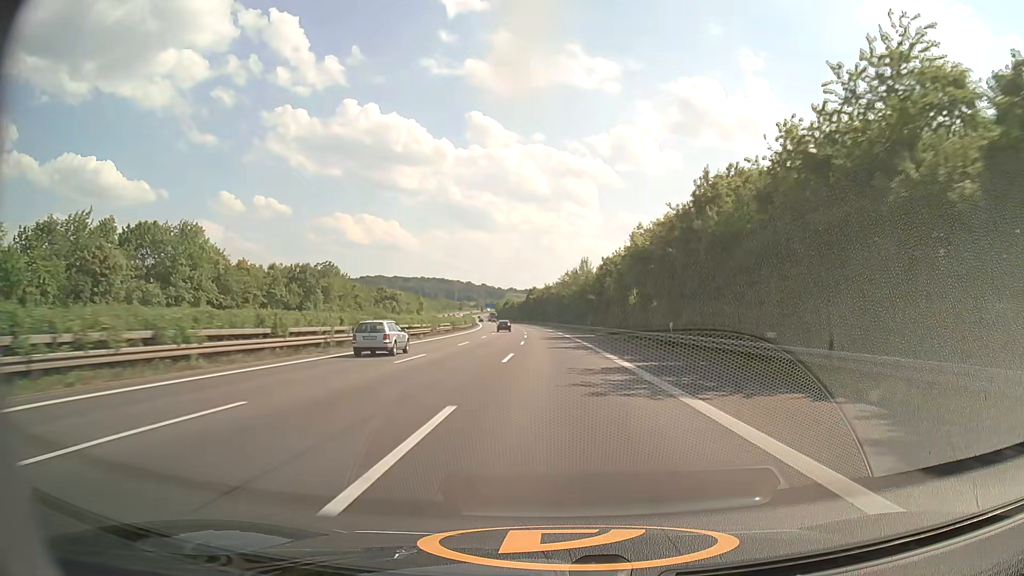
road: motorway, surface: asphalt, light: Day
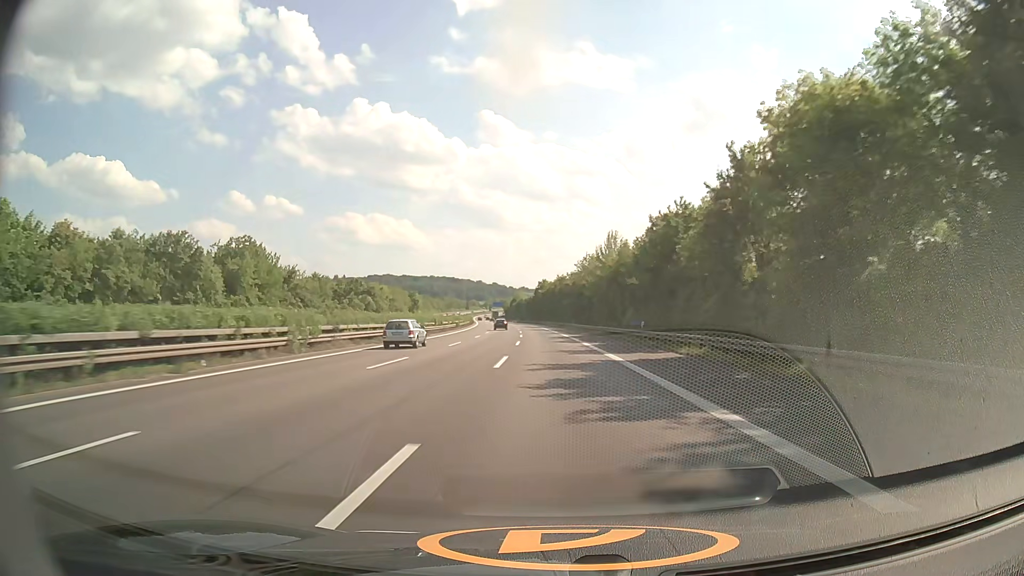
(-0.3, +39.0) m; -1°
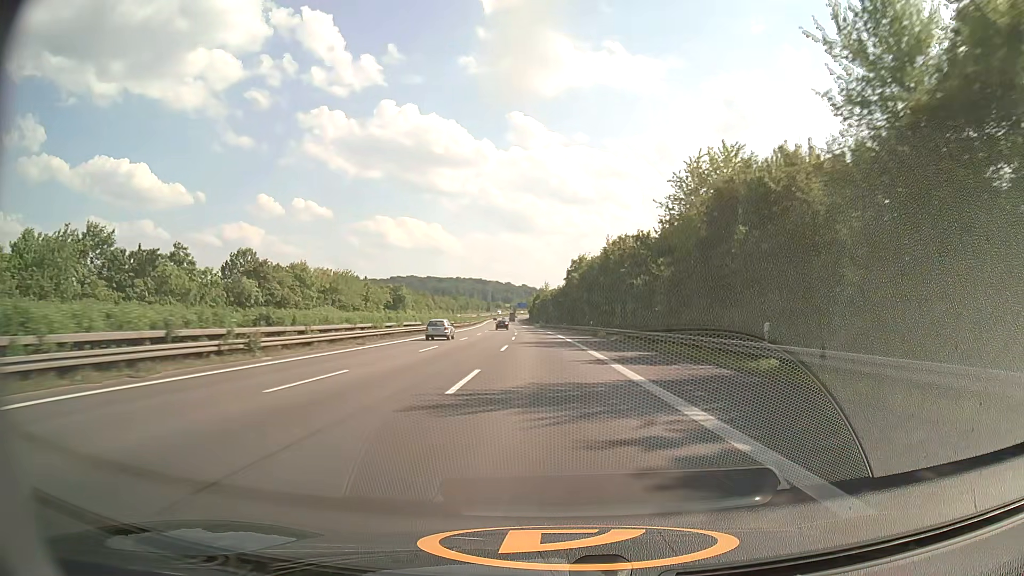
(-2.0, +78.0) m; -3°
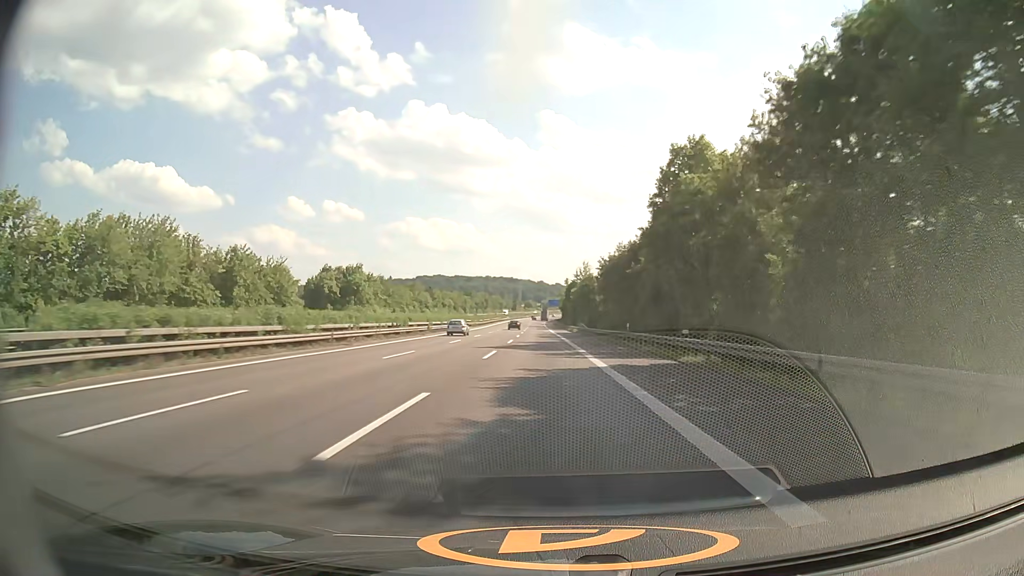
(-1.9, +77.9) m; -3°
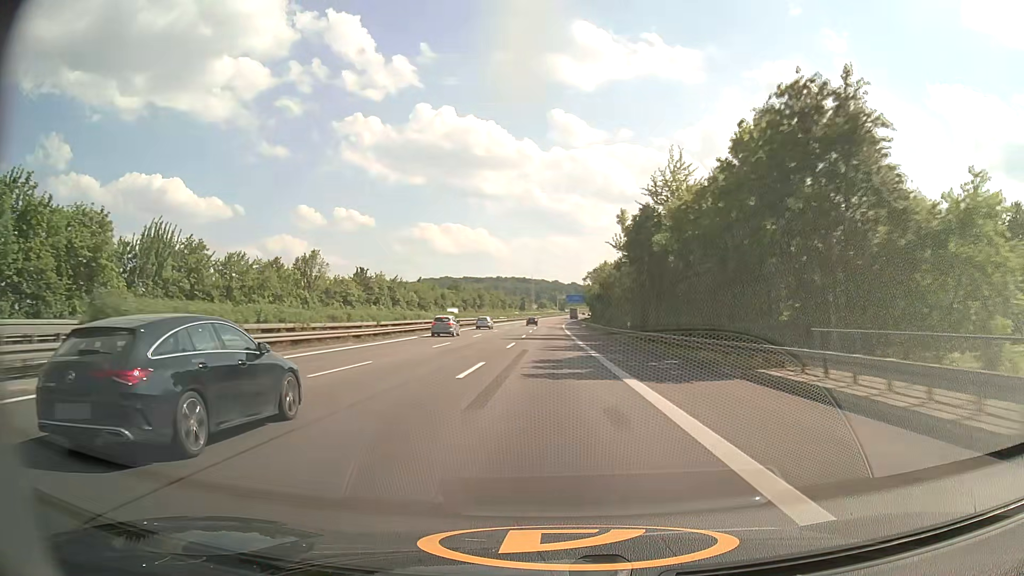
(-1.8, +97.4) m; -1°
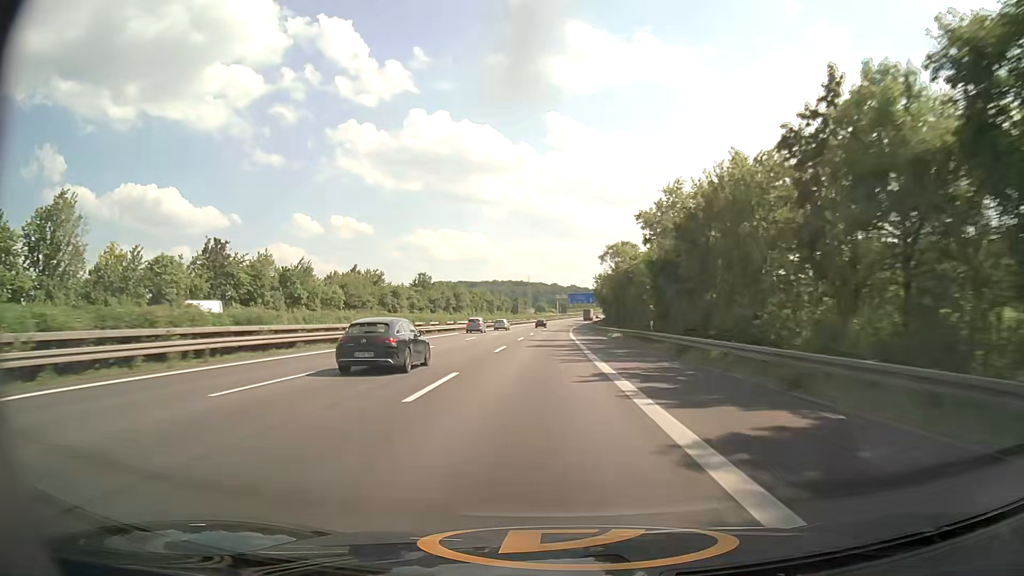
(+0.1, +58.4) m; 0°
(0, +10) (0, +20) (0, +30) (0, +40) (0, +50) (0, +60) (0, +70) (+1, +80) (+1, +90) (+1, +100) m
